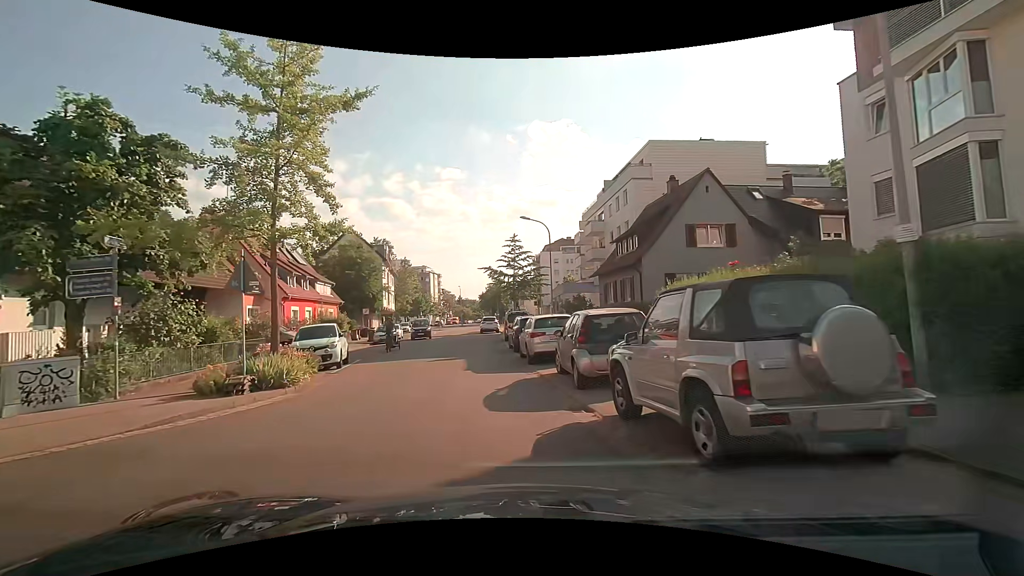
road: residential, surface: asphalt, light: Day
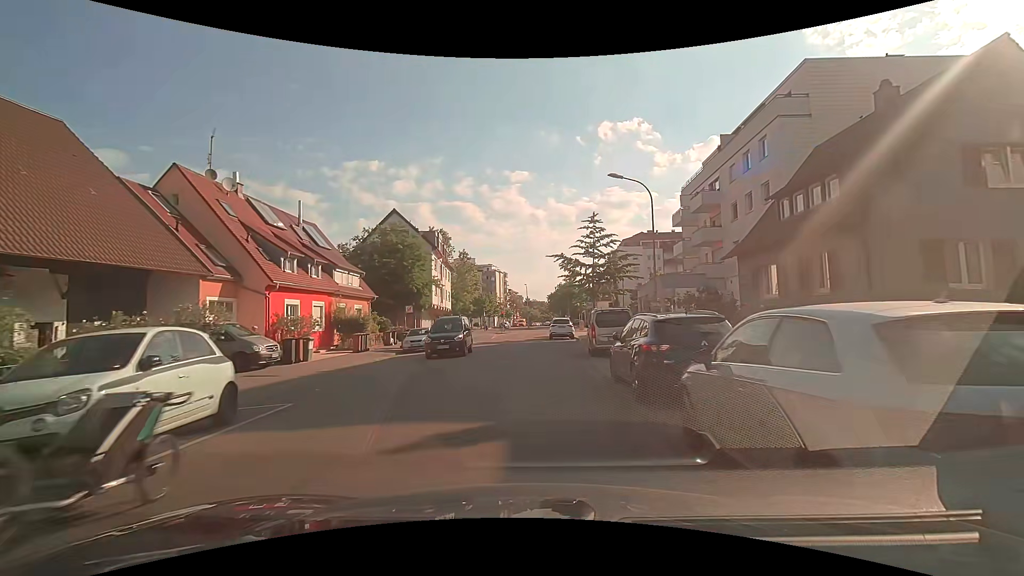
(-1.1, +12.1) m; -8°
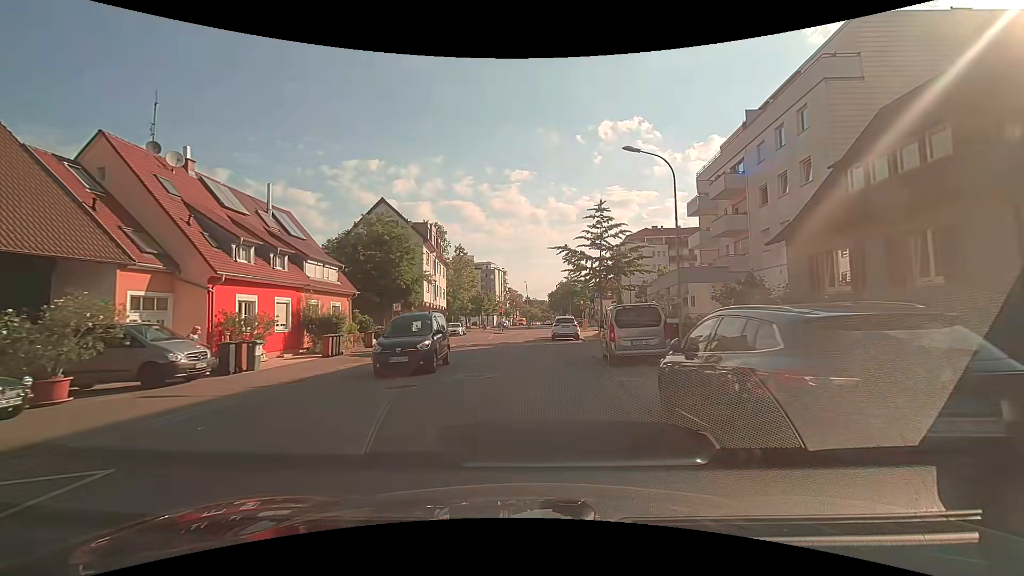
(0.0, +4.3) m; -2°
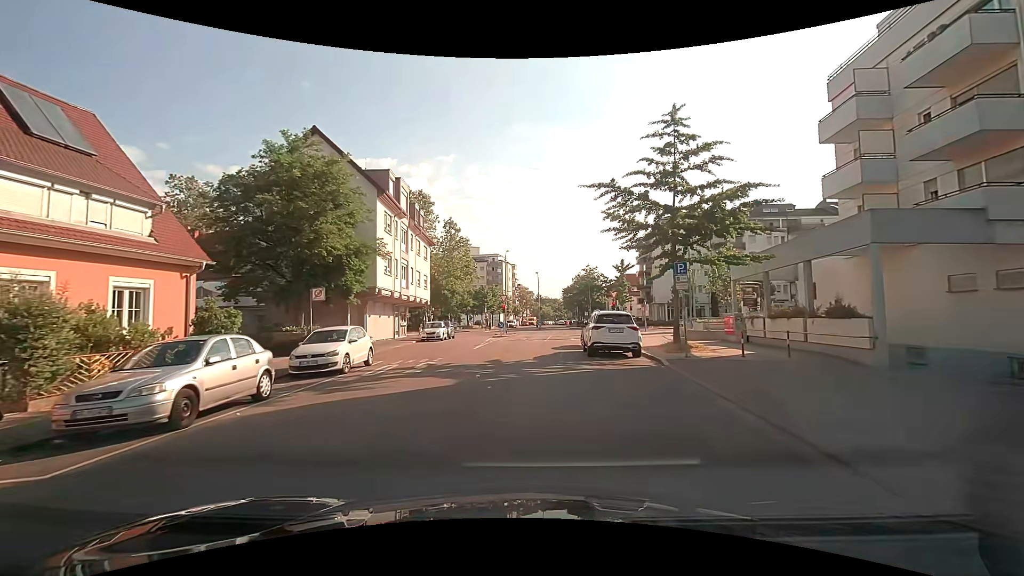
(+0.4, +17.4) m; 0°
